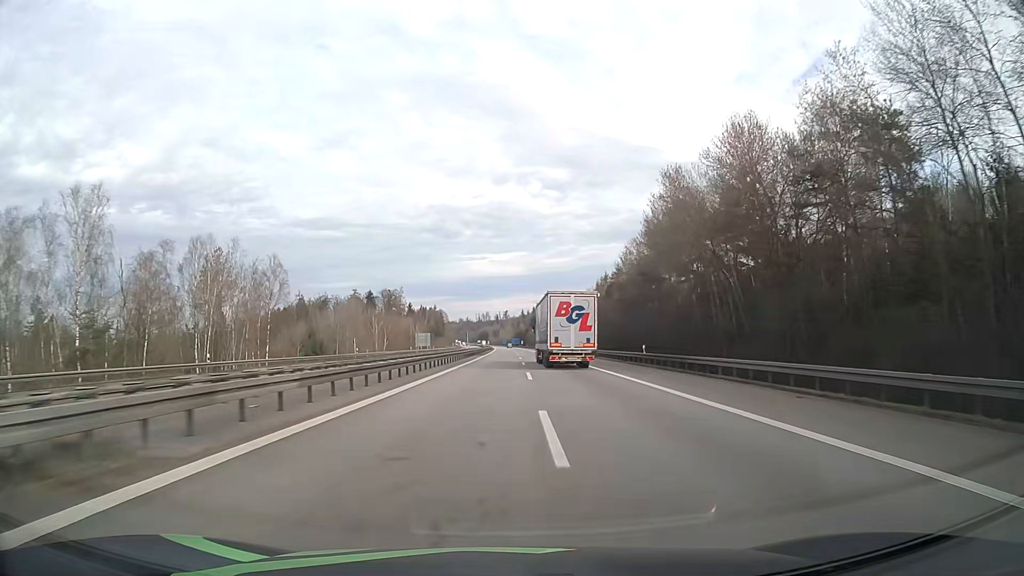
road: motorway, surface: asphalt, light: Day
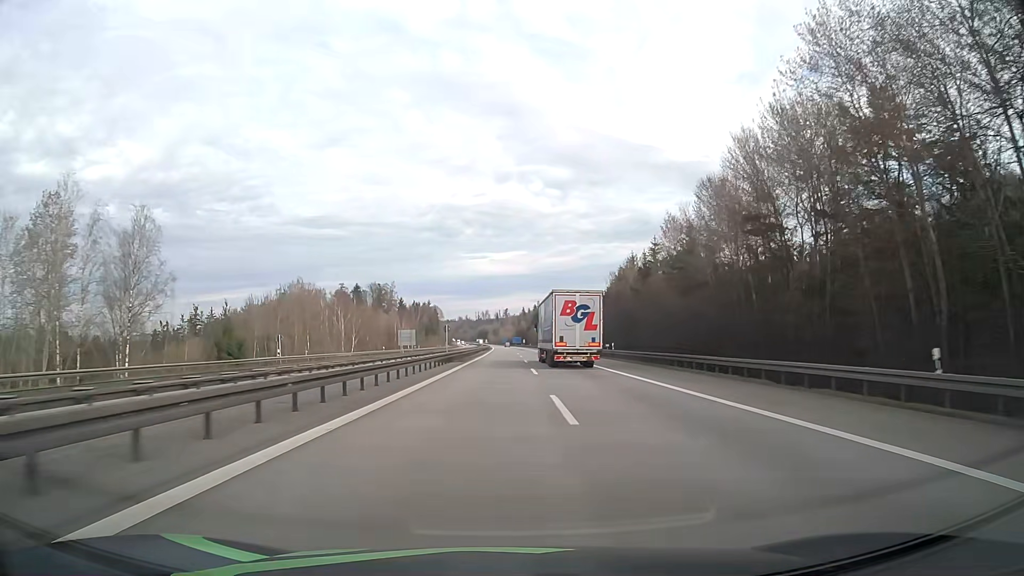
(0.0, +32.4) m; 0°
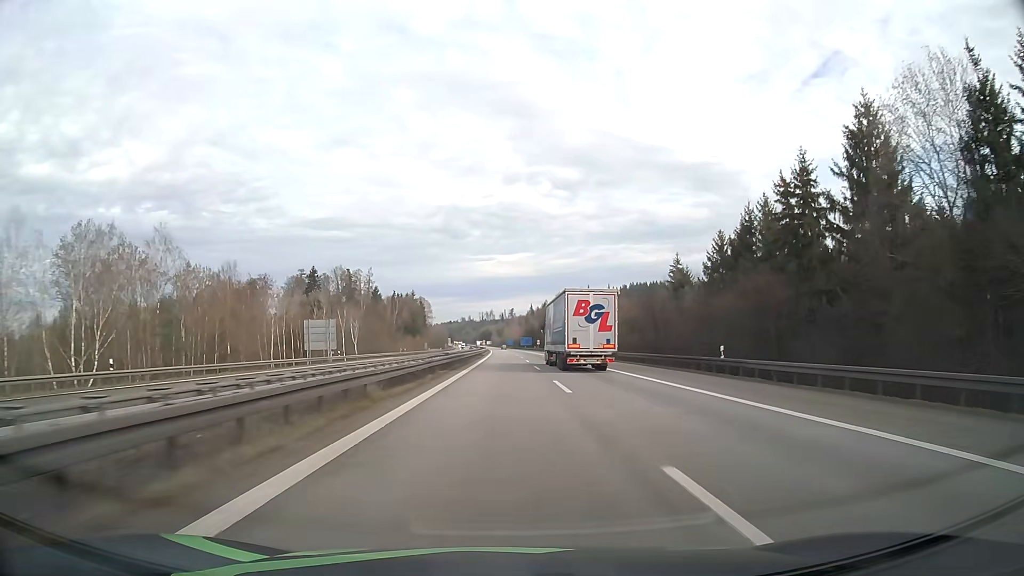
(-0.3, +82.4) m; -1°
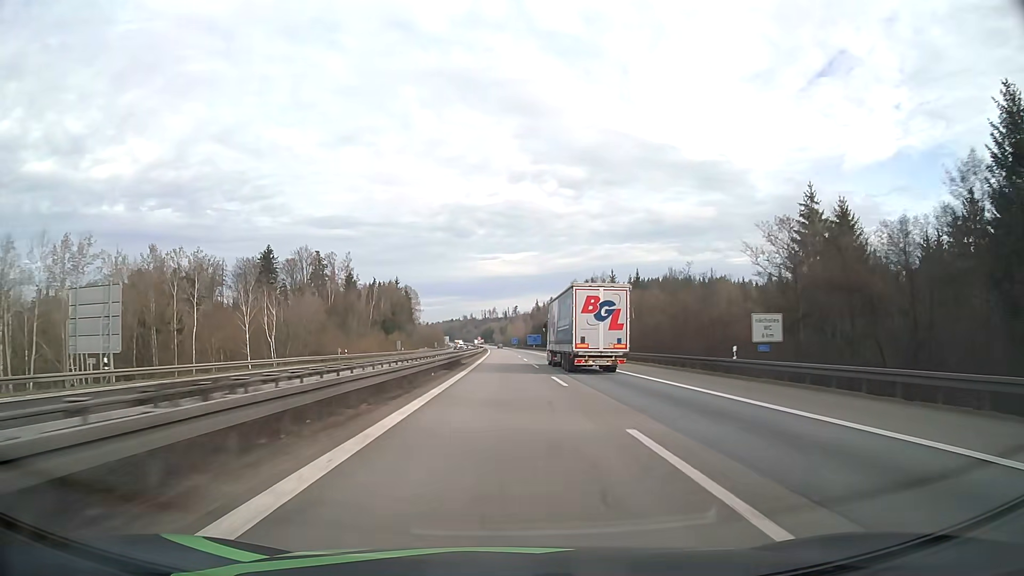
(-0.1, +51.2) m; 0°
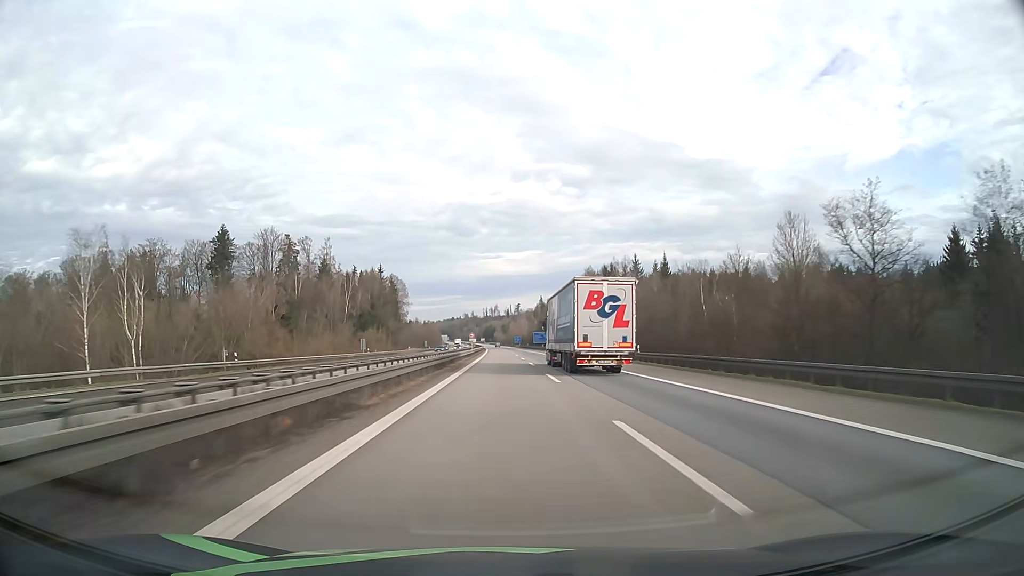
(-0.2, +34.6) m; 0°
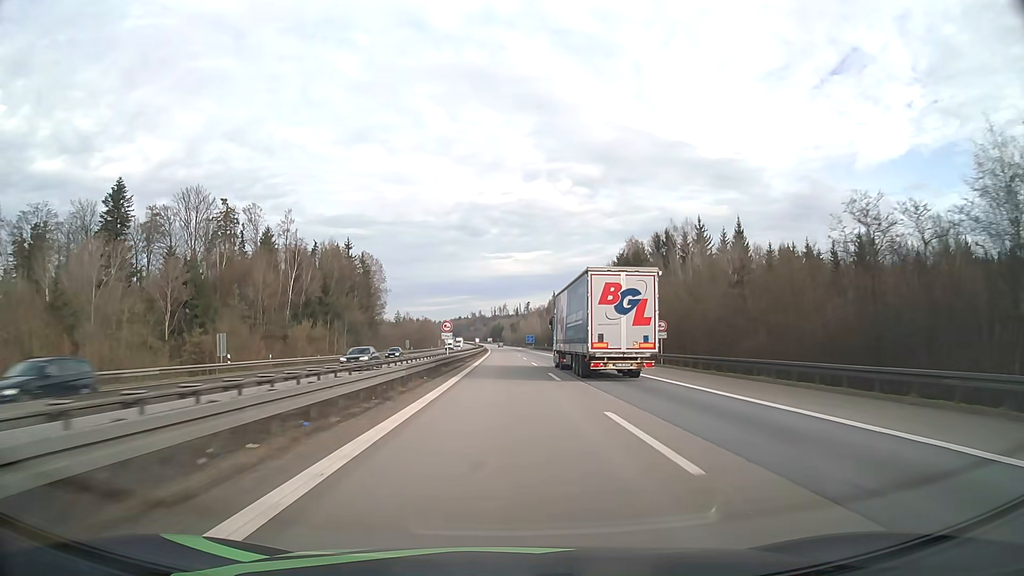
(-0.5, +52.5) m; -1°
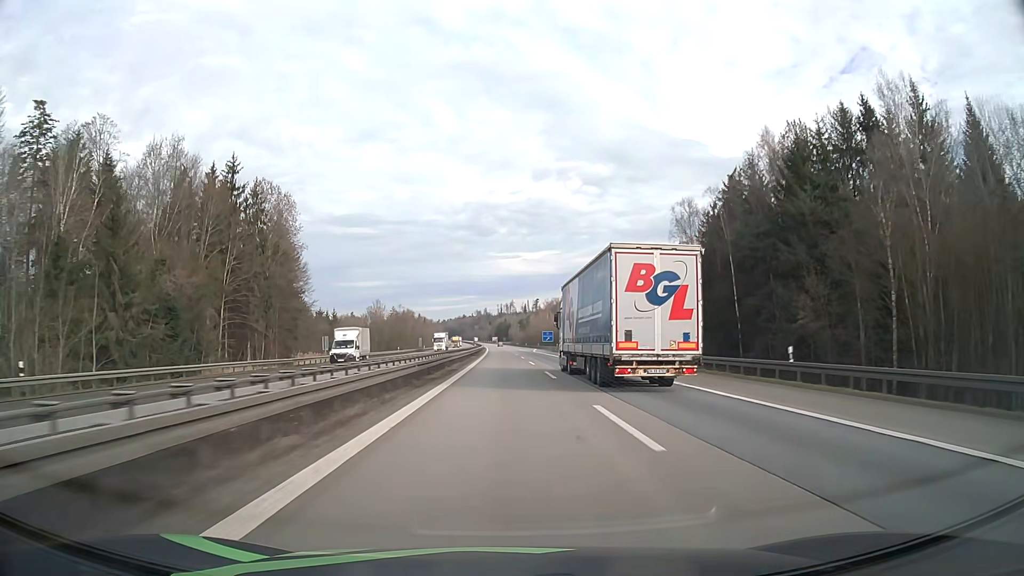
(-0.4, +70.8) m; -1°
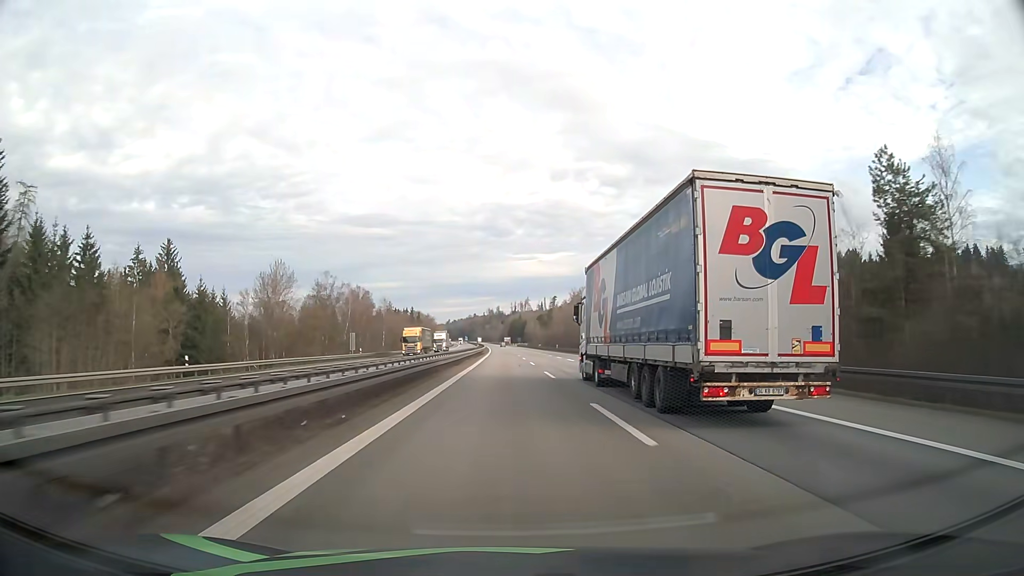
(-0.8, +89.5) m; -1°
(0, +10) (0, +20) (0, +30) (0, +40) (0, +50) (0, +60) (0, +70) (-1, +80) (-1, +90) (-1, +100) m
